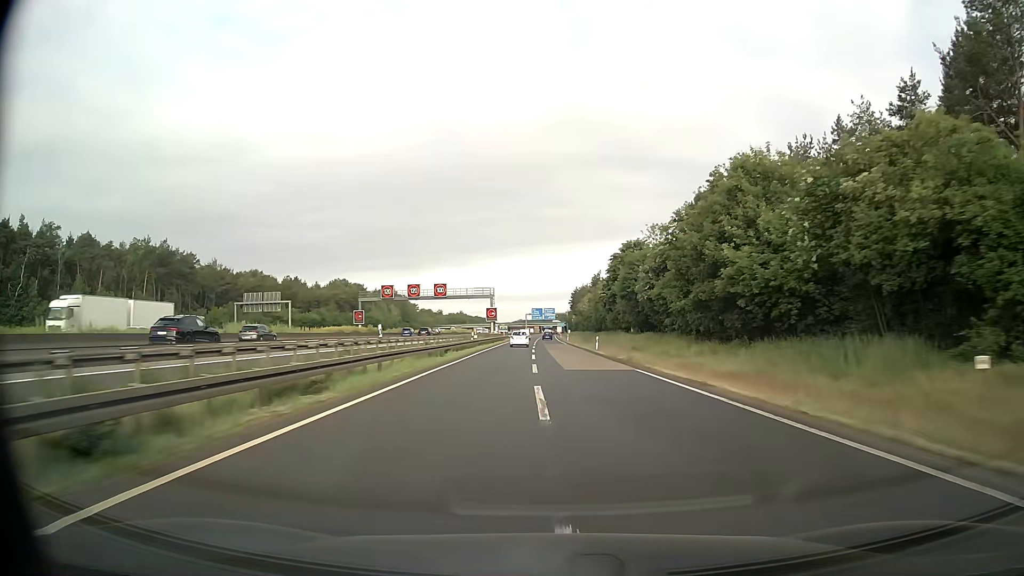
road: motorway_link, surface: asphalt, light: Day
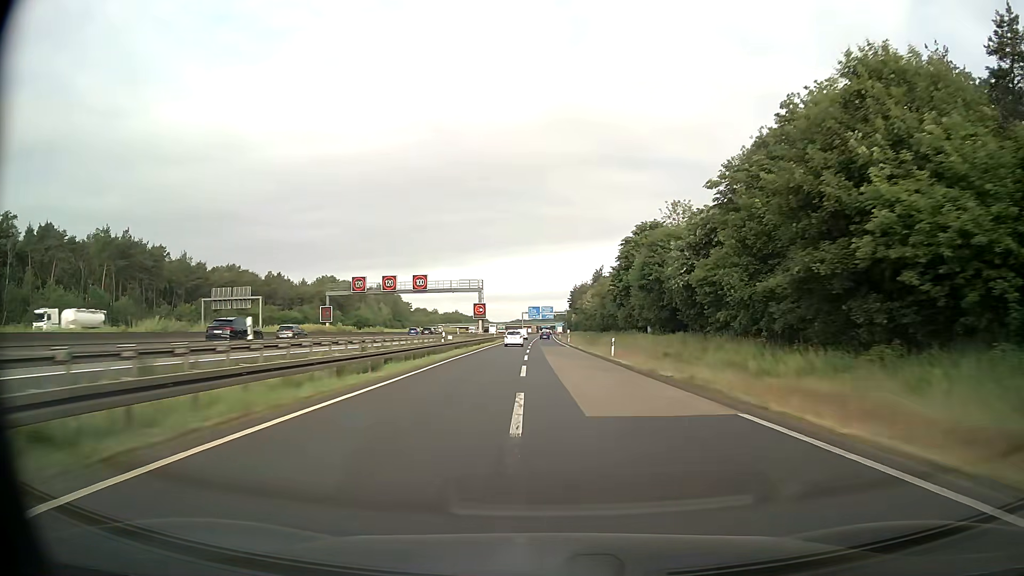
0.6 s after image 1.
(0.0, +13.7) m; 0°
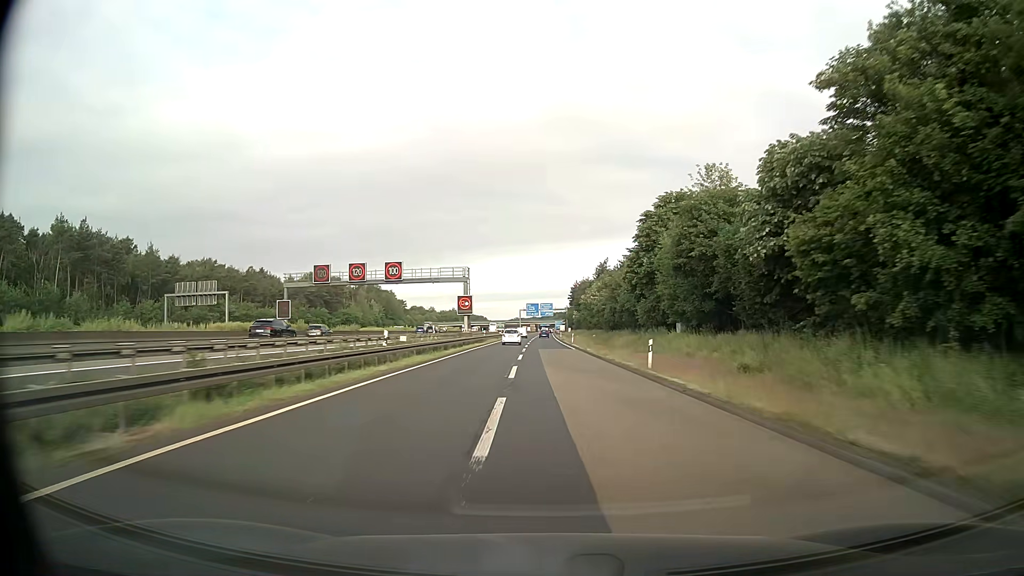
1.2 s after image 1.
(0.0, +13.7) m; 0°
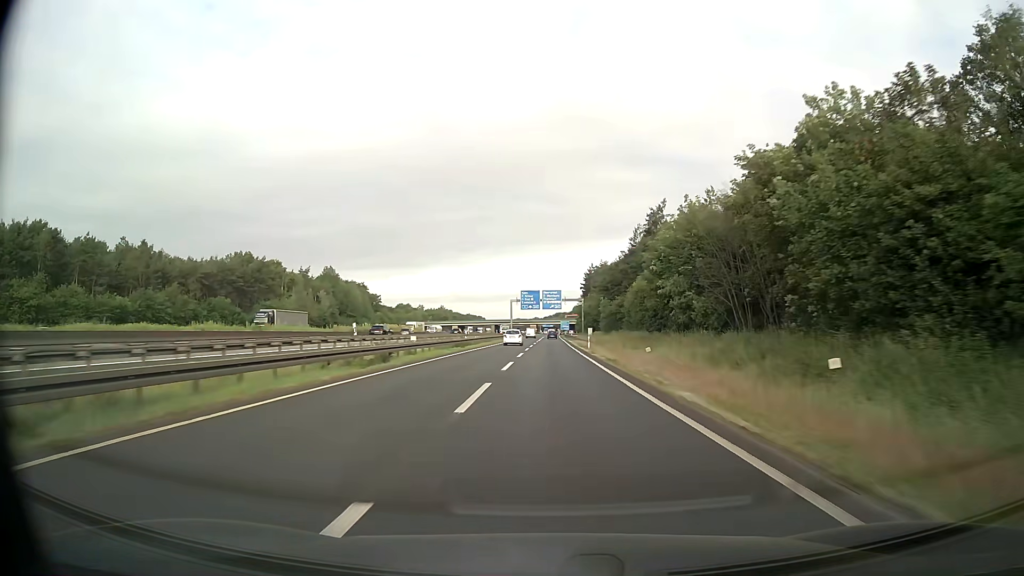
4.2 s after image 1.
(-0.3, +68.8) m; 0°
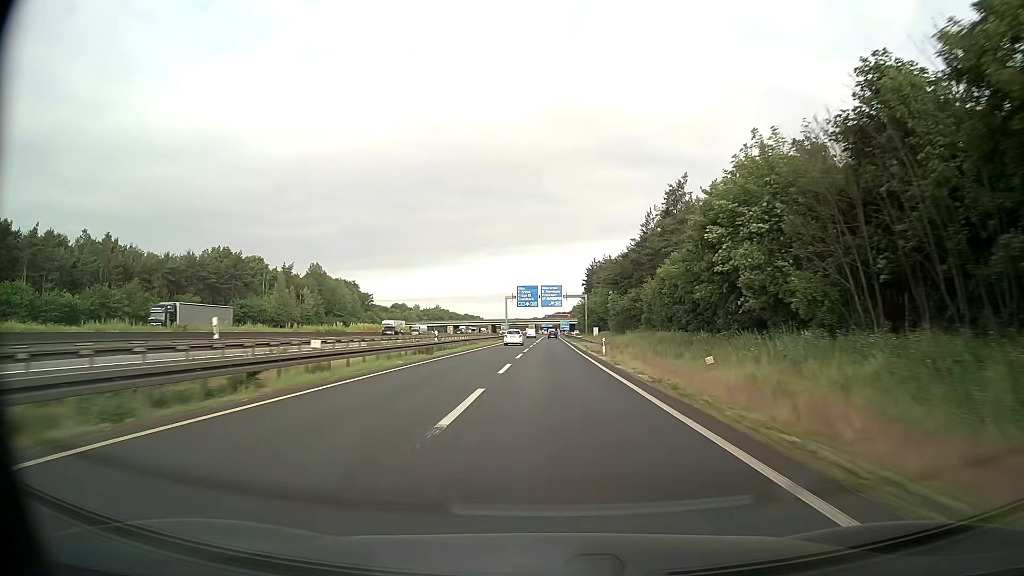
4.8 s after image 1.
(0.0, +13.7) m; 0°
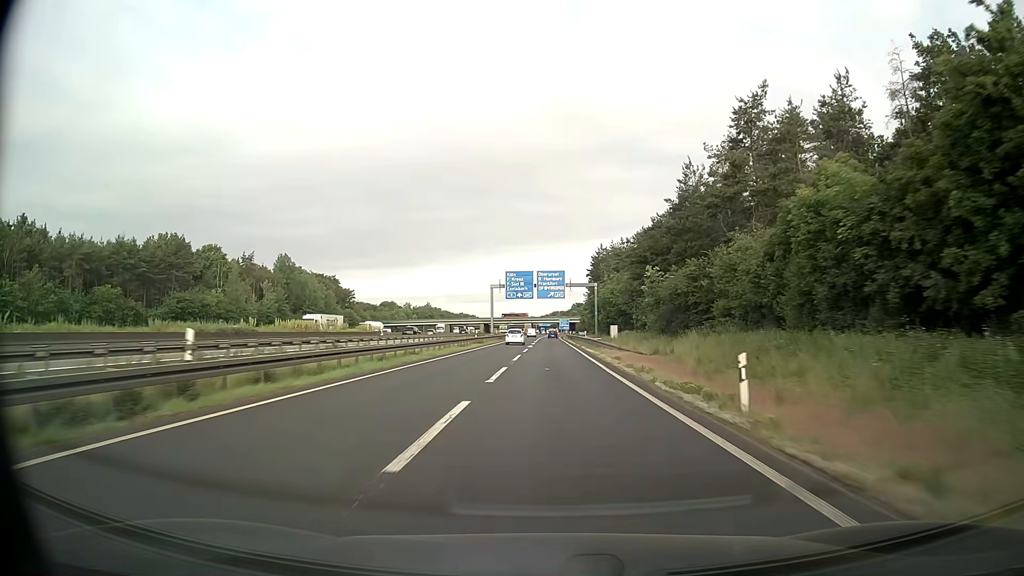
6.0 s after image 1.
(0.0, +27.1) m; 0°
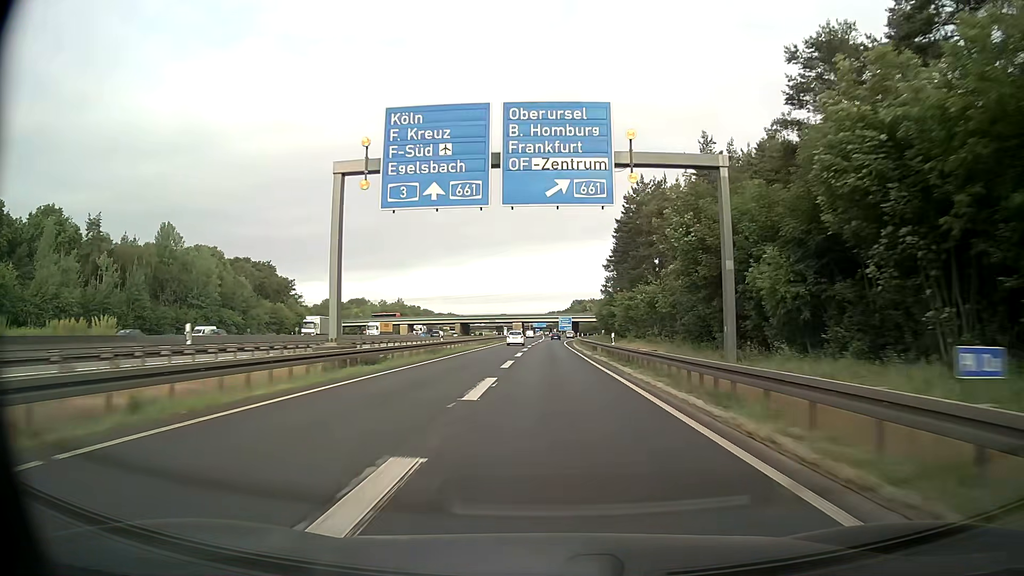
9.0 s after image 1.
(+0.2, +66.3) m; +1°
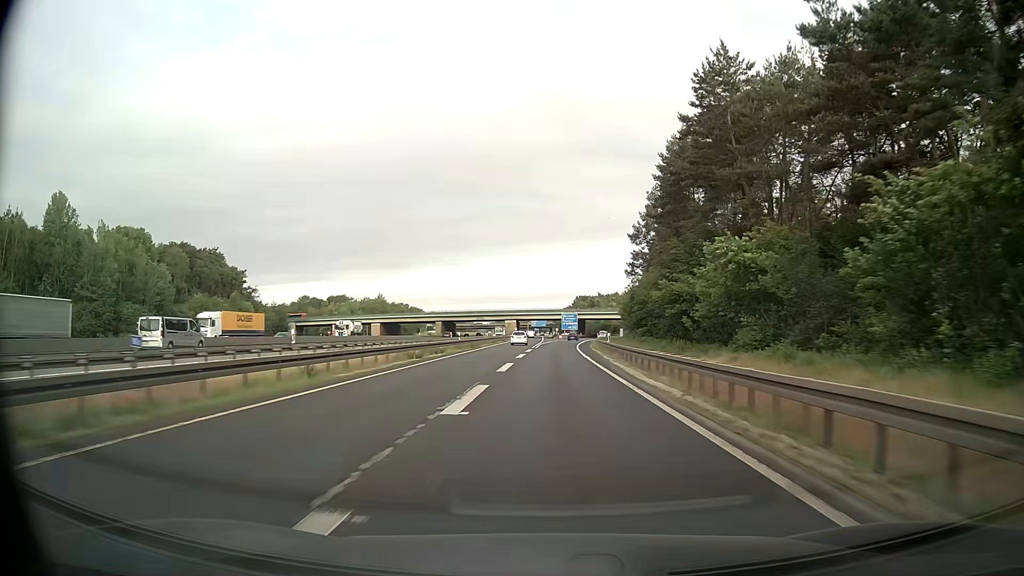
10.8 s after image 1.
(-0.1, +38.8) m; 0°
(0, +10) (0, +20) (0, +30) (0, +40) (0, +50) (+1, +60) (+1, +70) (+1, +80) (+2, +90) (+3, +100) m
